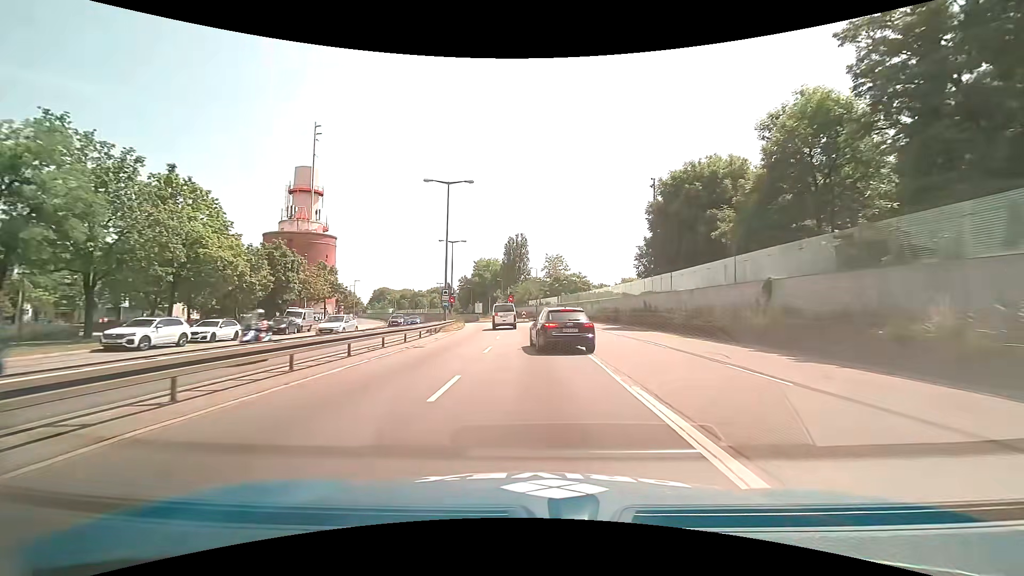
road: trunk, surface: asphalt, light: Day
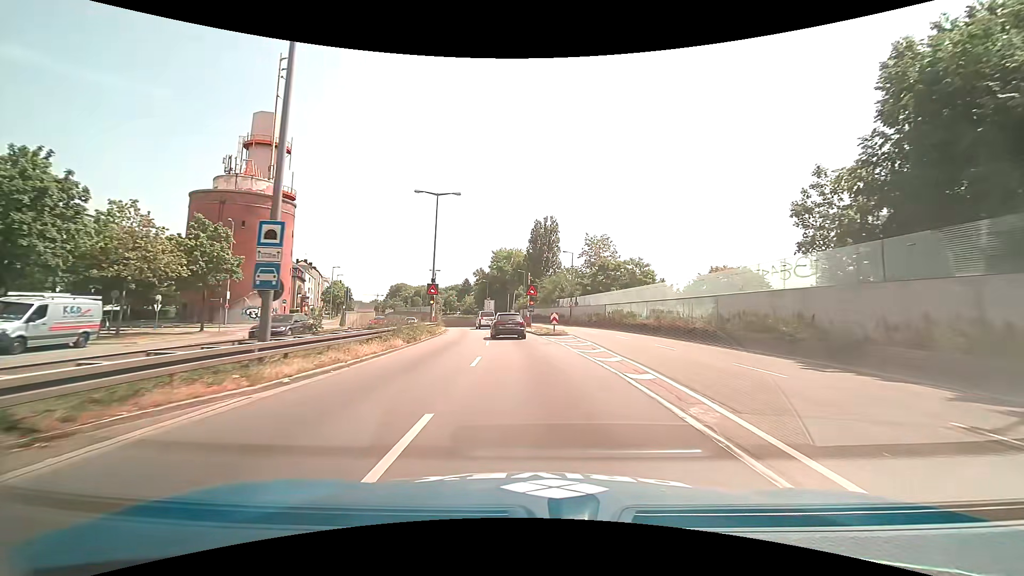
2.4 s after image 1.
(-0.7, +31.1) m; -3°
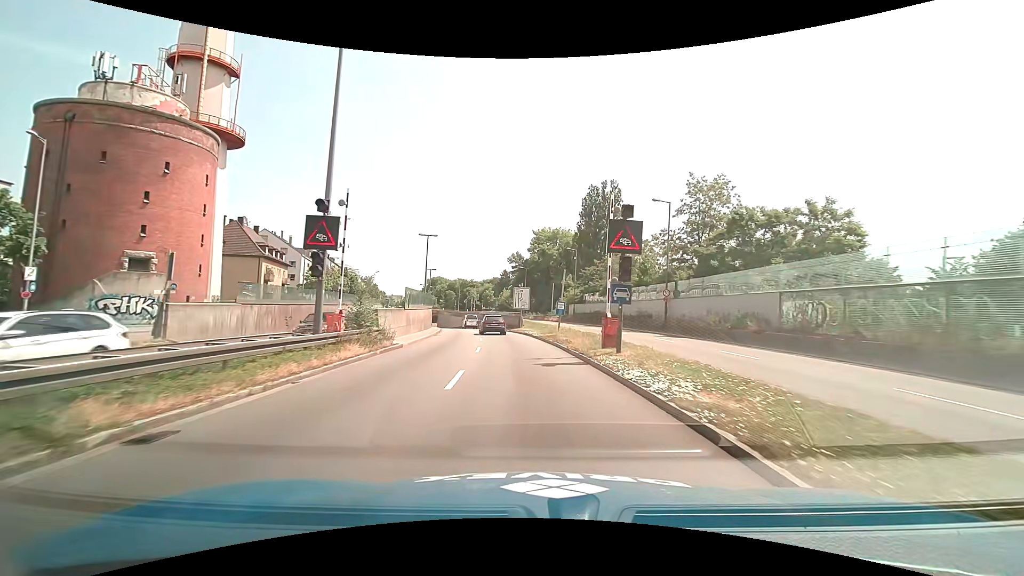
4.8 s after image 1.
(-1.3, +30.7) m; -5°
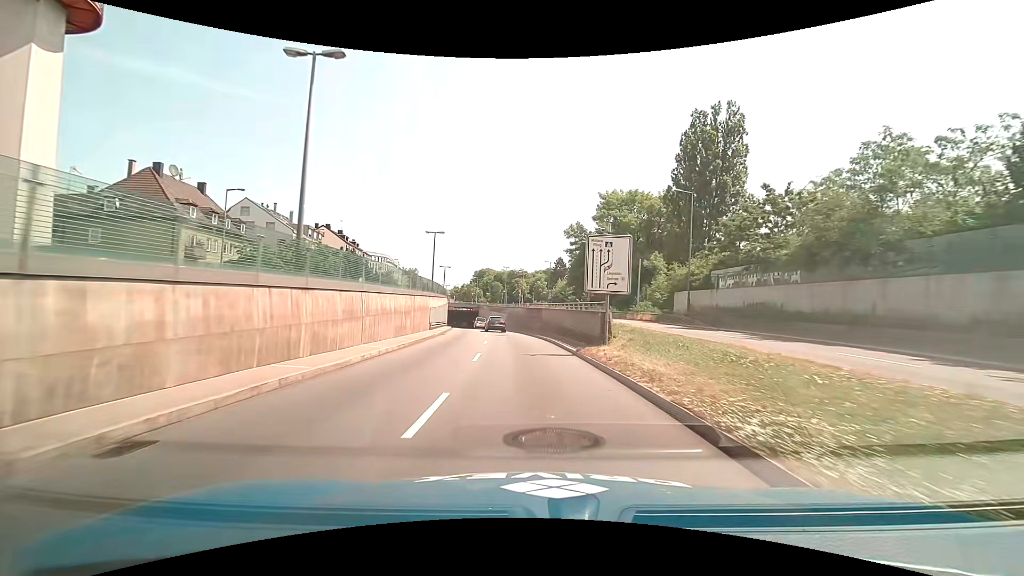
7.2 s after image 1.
(-1.5, +30.7) m; -6°
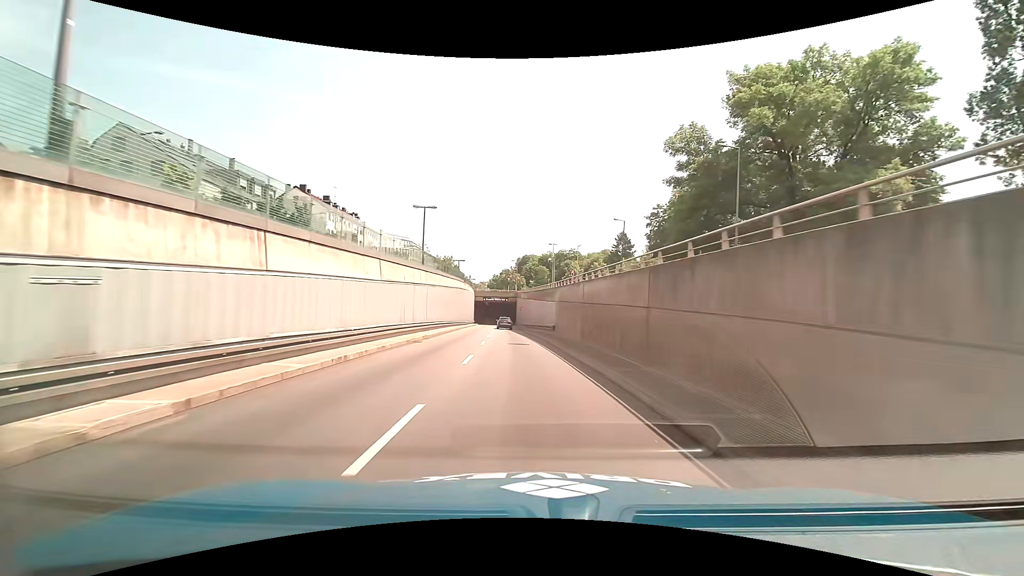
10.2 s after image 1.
(-1.9, +37.3) m; -5°
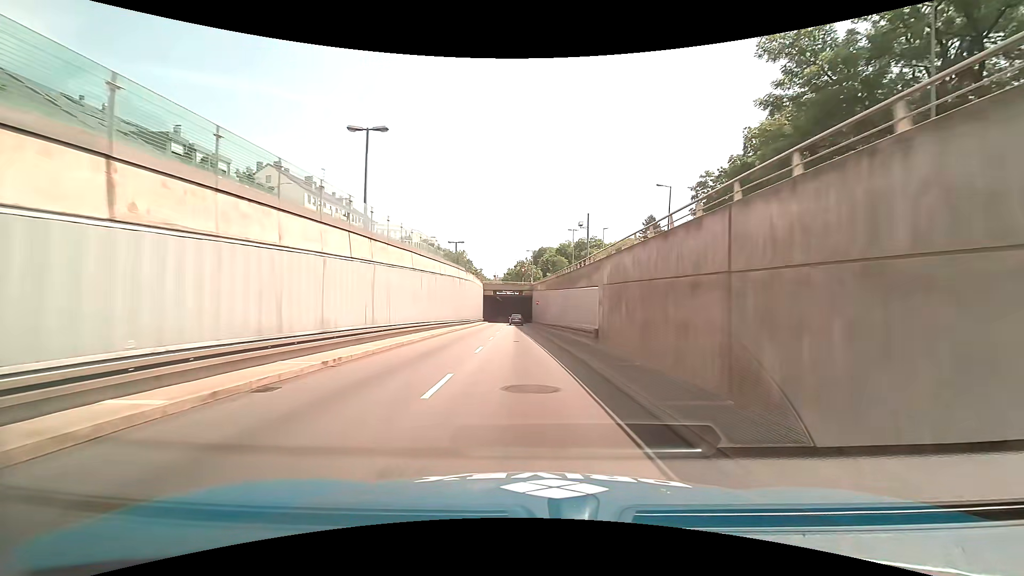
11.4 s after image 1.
(-0.2, +14.4) m; -2°
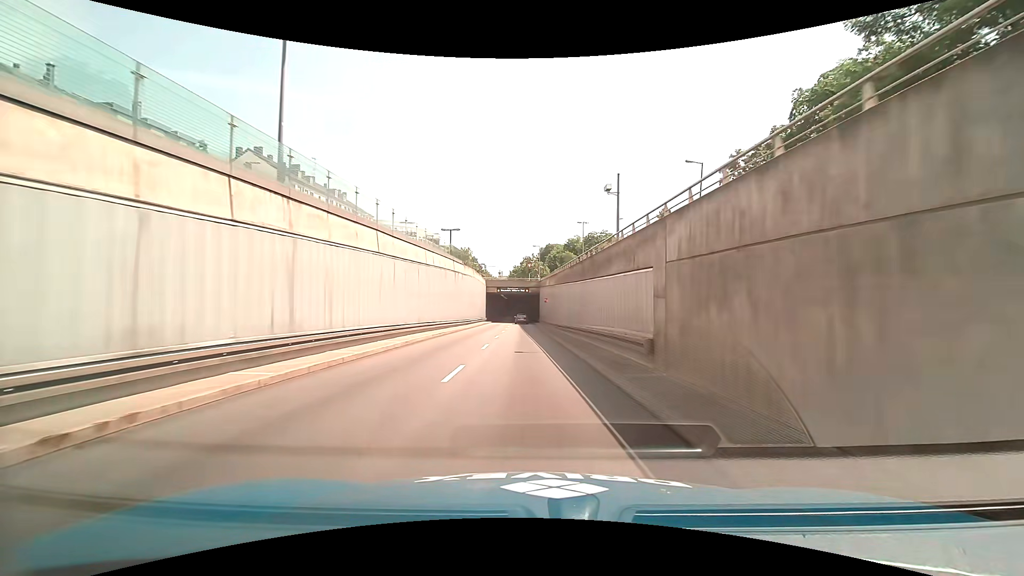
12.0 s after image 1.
(-0.1, +7.2) m; -2°
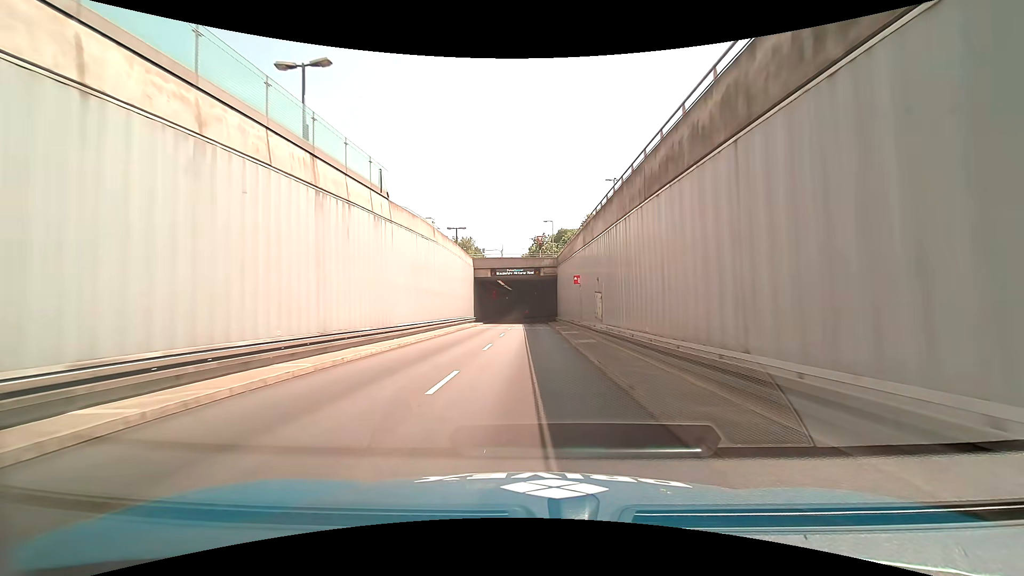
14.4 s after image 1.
(+0.1, +28.6) m; -1°
